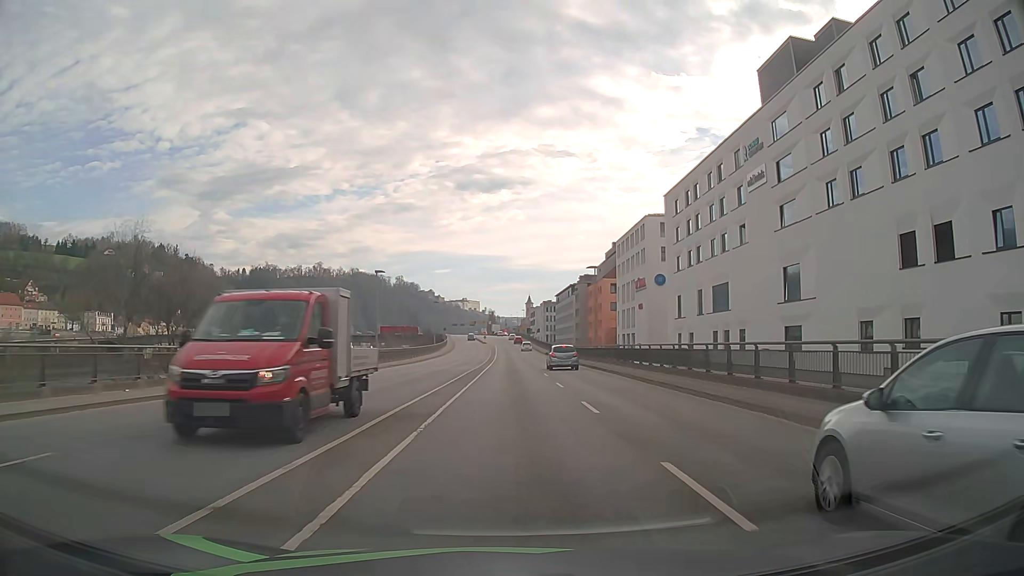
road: primary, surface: asphalt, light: Day
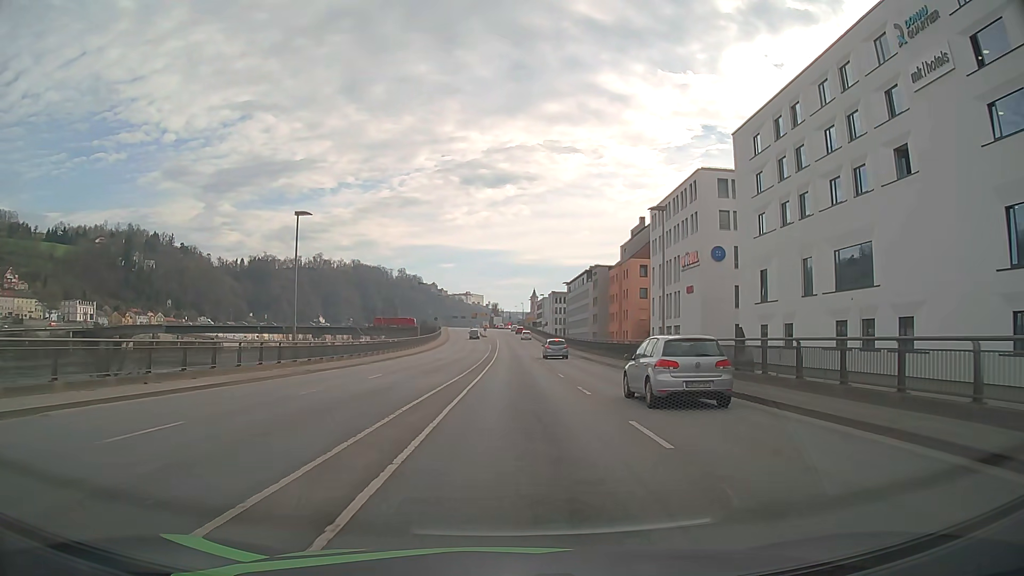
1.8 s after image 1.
(-0.2, +23.6) m; -1°
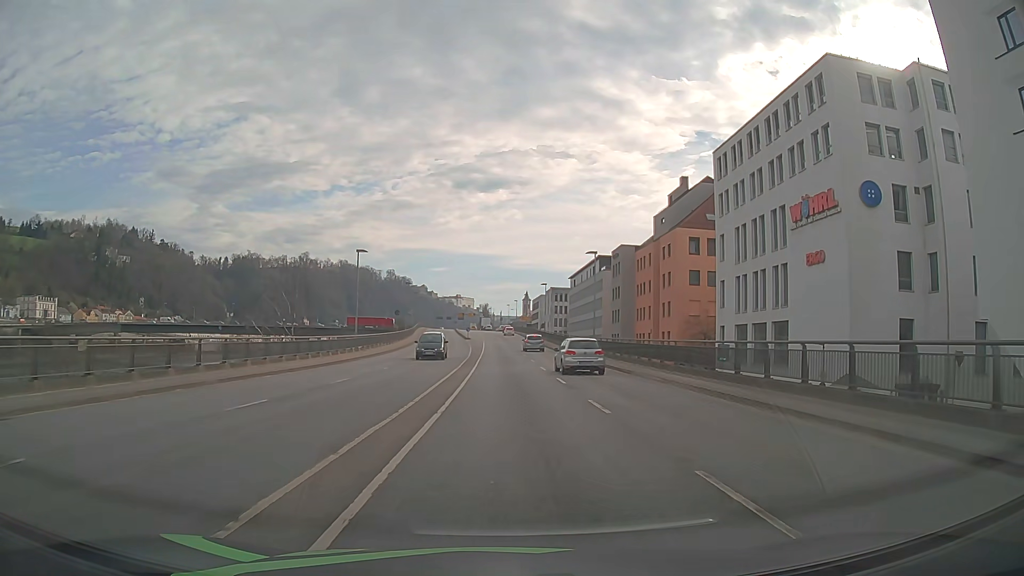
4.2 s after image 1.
(+0.4, +31.5) m; +1°
(0, +10) (0, +20) (0, +30) (0, +40) (0, +50) (0, +60) (-1, +70) (-1, +80) (-1, +90) (-2, +100) m
